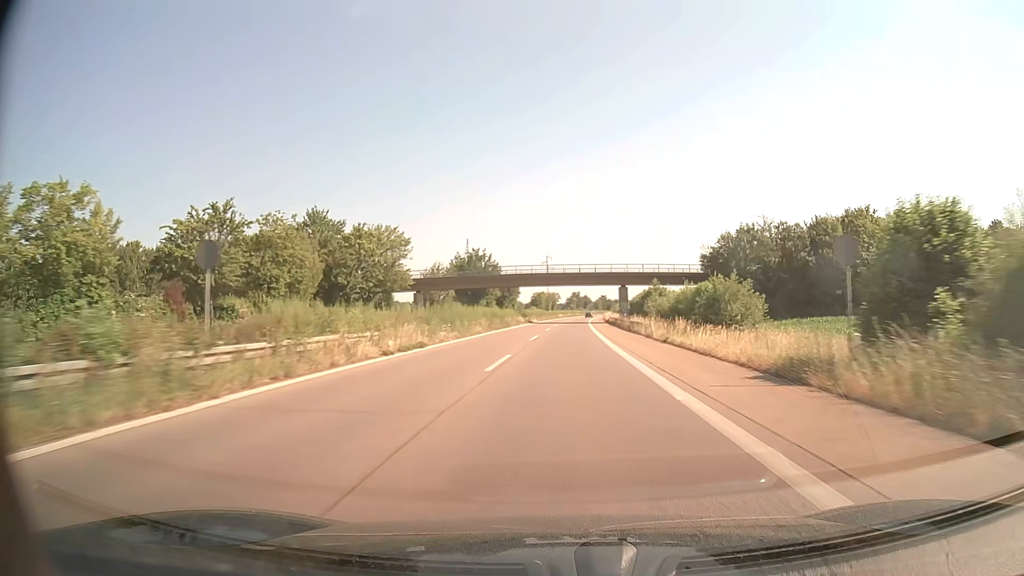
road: trunk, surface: asphalt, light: Day
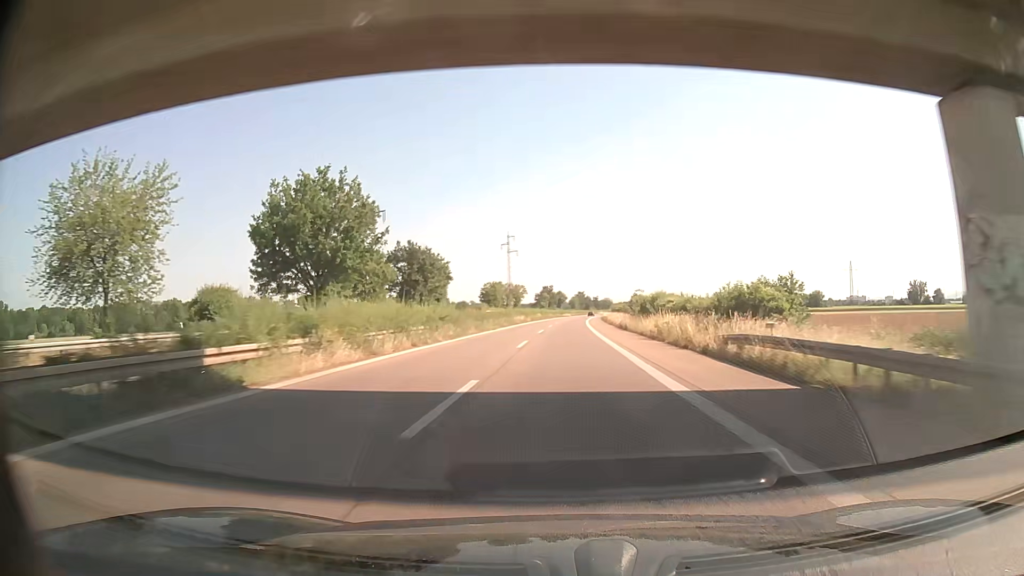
(+1.8, +80.6) m; +2°
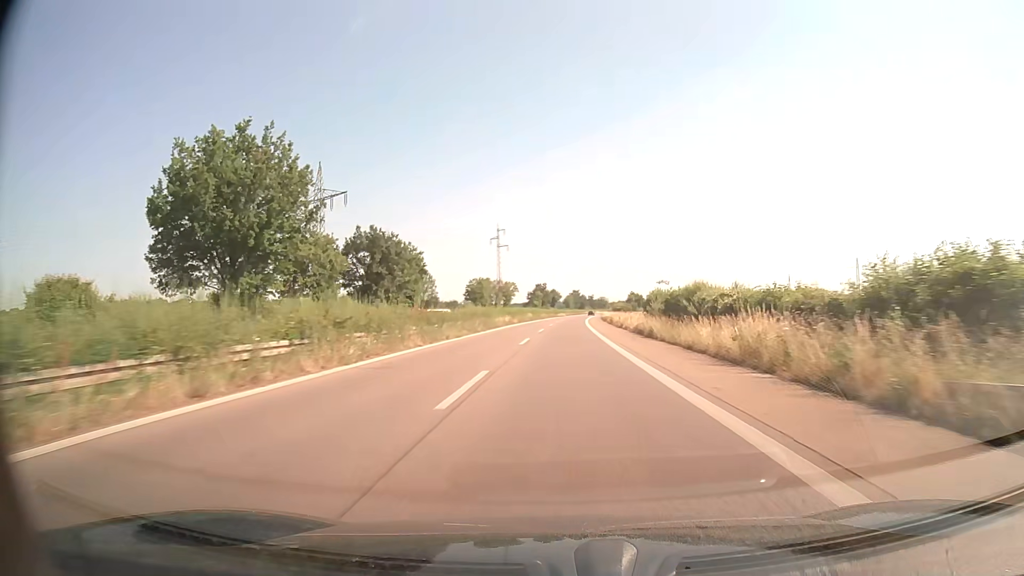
(0.0, +16.1) m; 0°
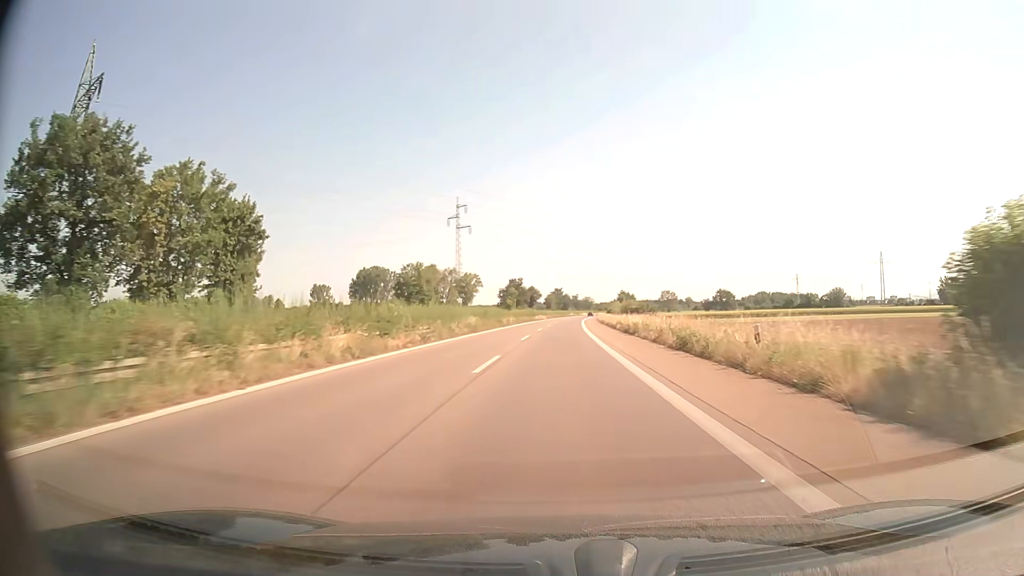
(+1.1, +48.2) m; +2°
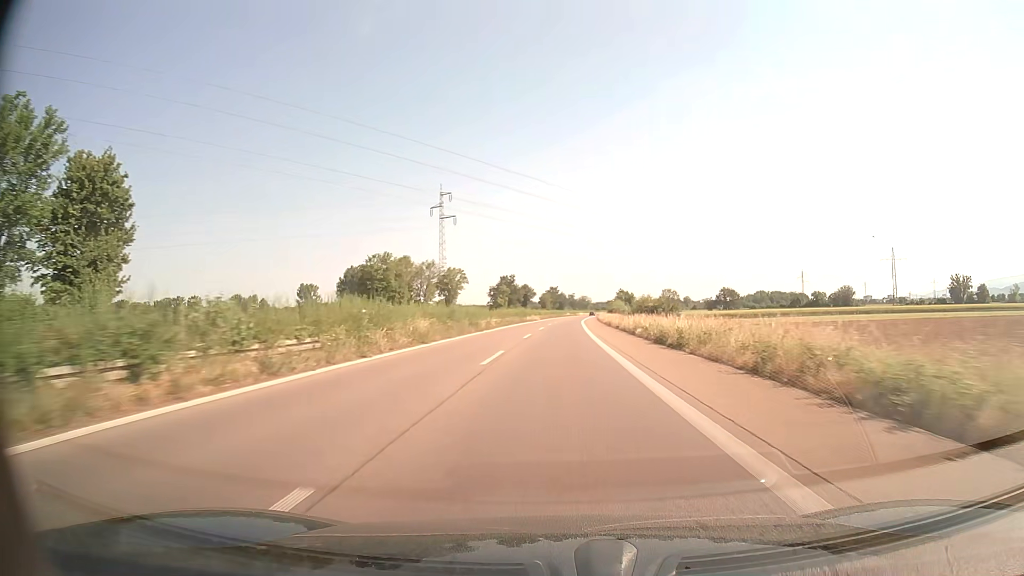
(+0.1, +16.1) m; 0°
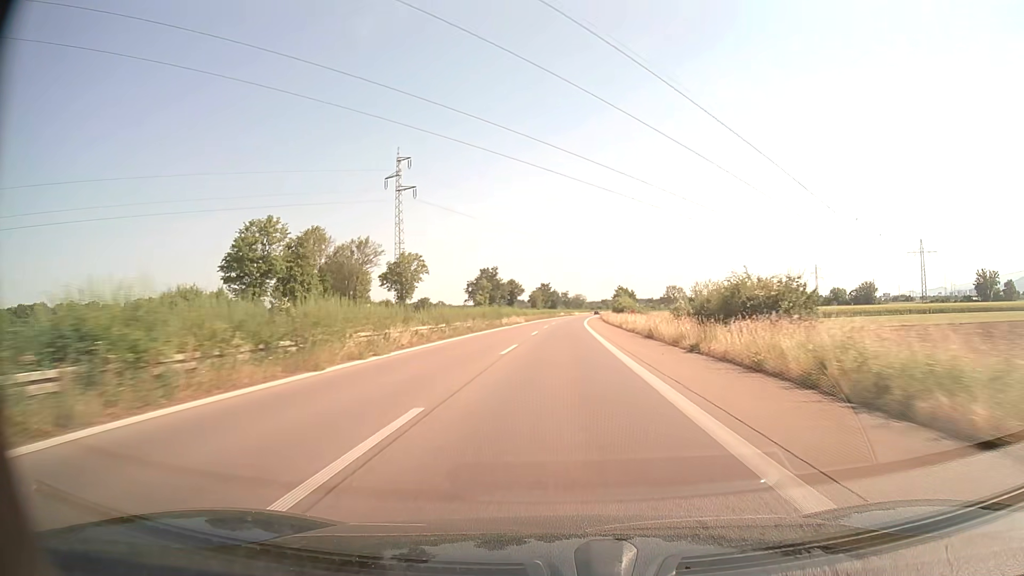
(+0.2, +32.1) m; +1°
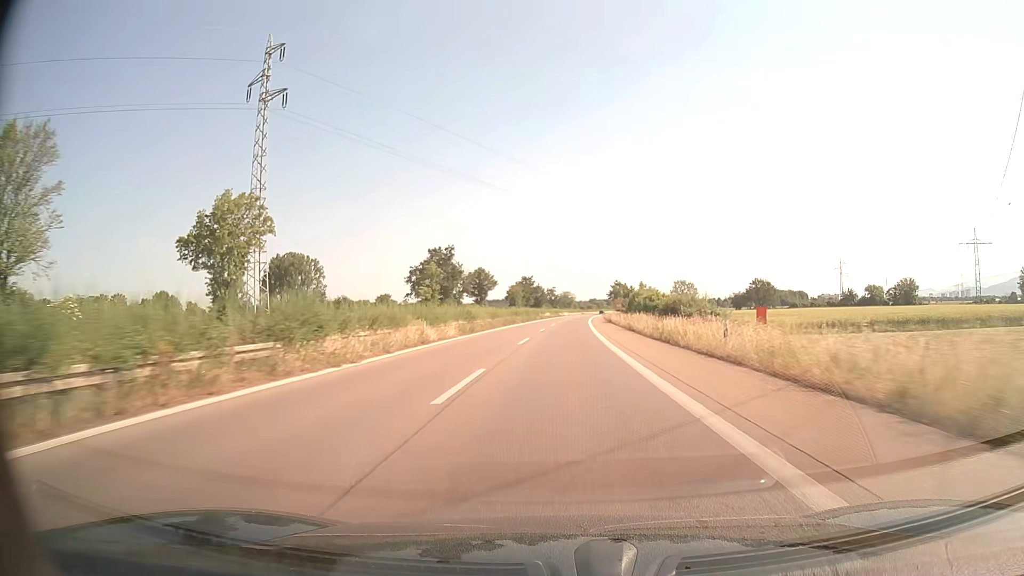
(+0.5, +48.1) m; +1°
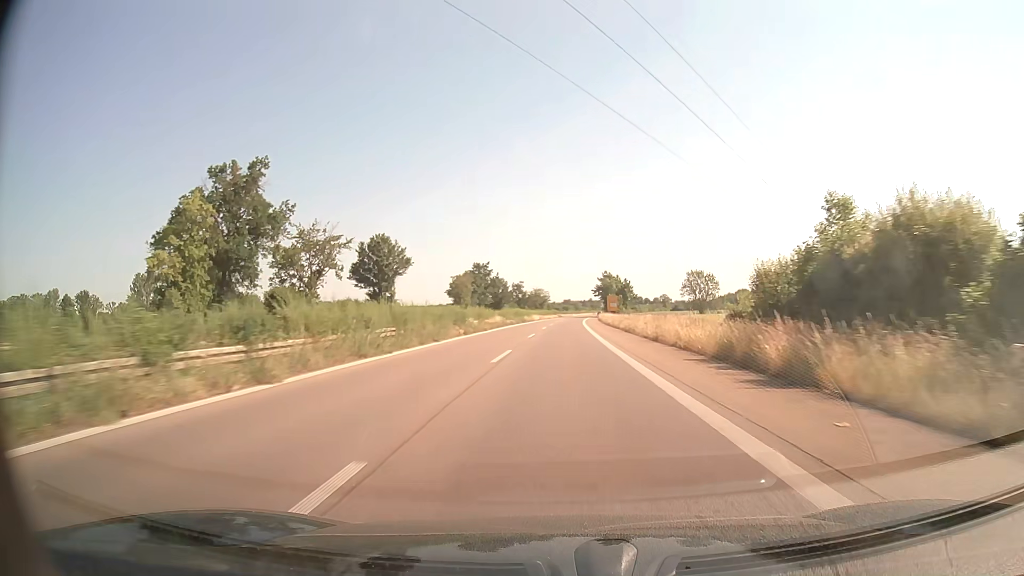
(+1.3, +64.0) m; +2°
(0, +10) (0, +20) (0, +30) (0, +40) (+1, +50) (+1, +60) (+1, +70) (+2, +80) (+2, +90) (+2, +100) m
